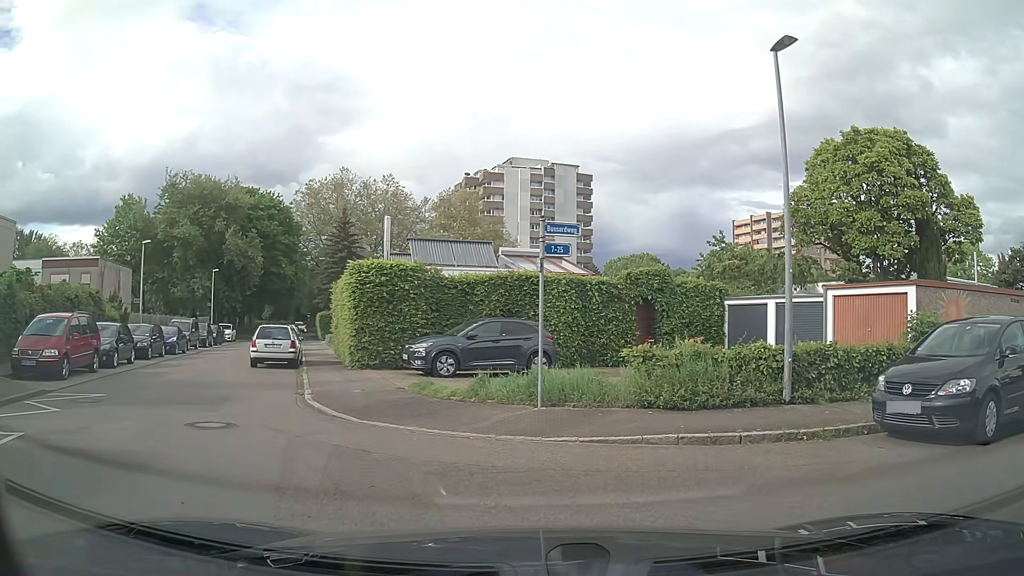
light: Day
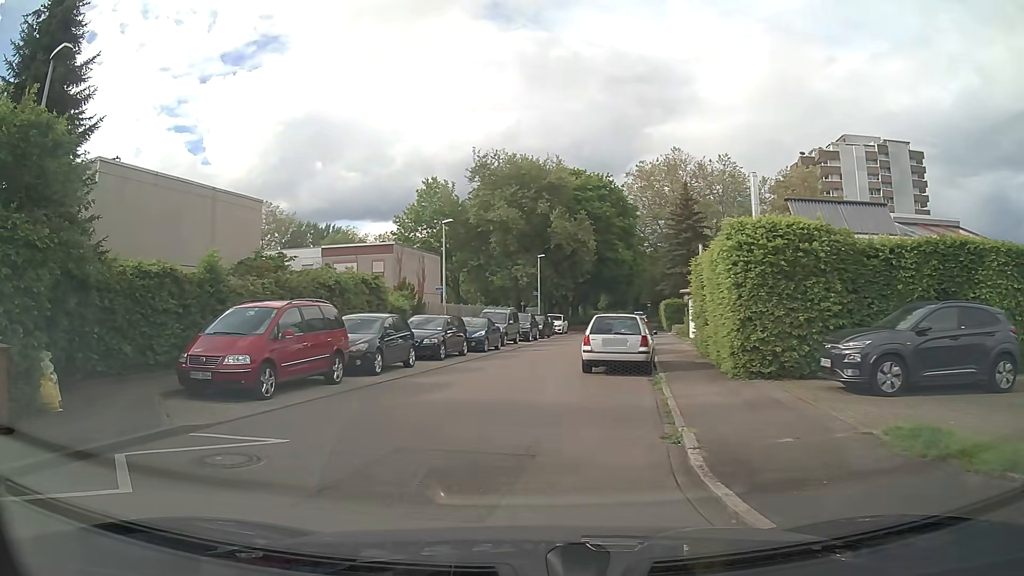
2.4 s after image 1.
(-1.9, +6.7) m; -29°
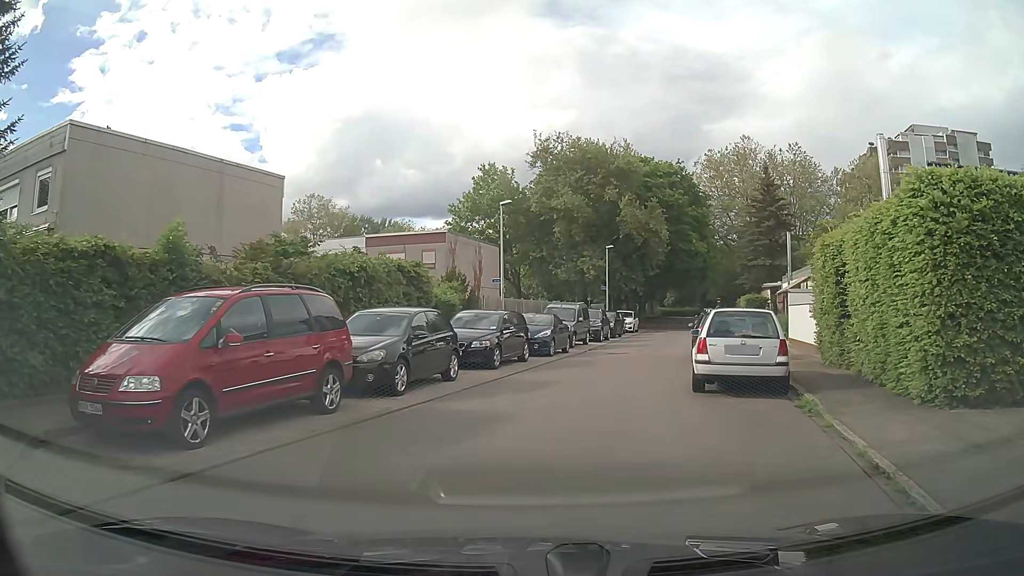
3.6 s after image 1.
(-0.3, +5.0) m; -4°
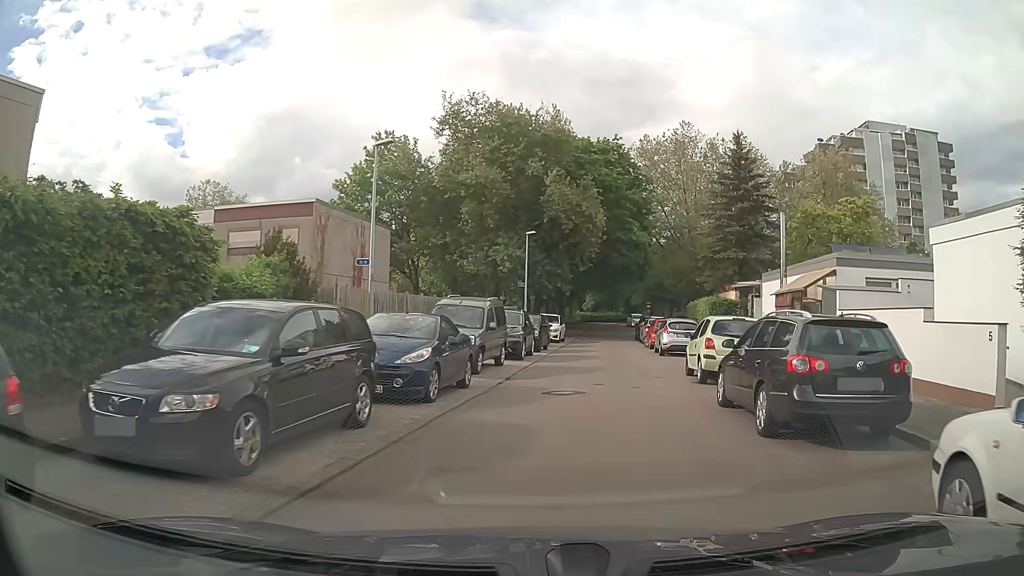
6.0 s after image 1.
(+0.5, +11.3) m; +8°
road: residential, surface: asphalt
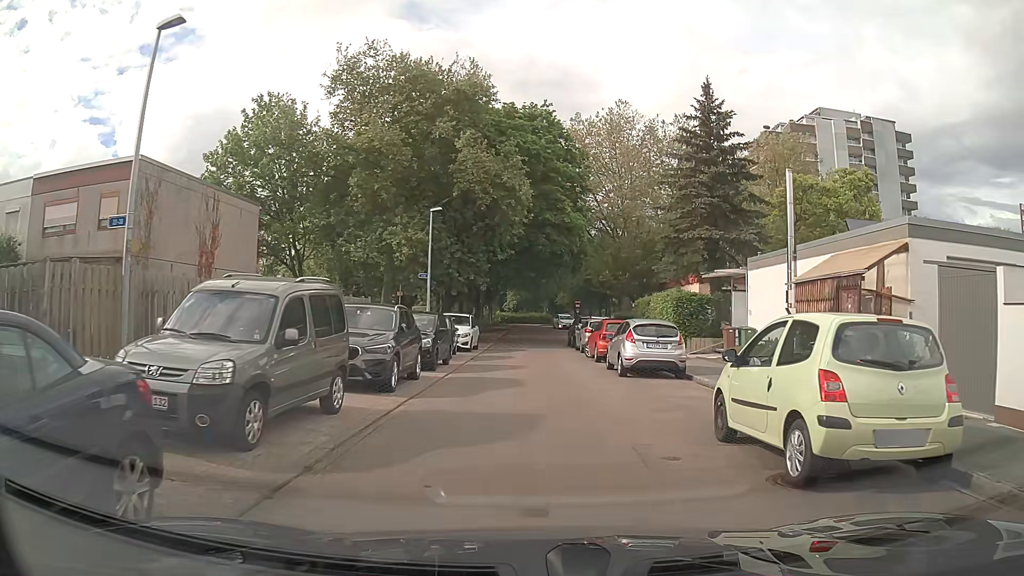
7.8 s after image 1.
(+0.6, +9.3) m; +6°
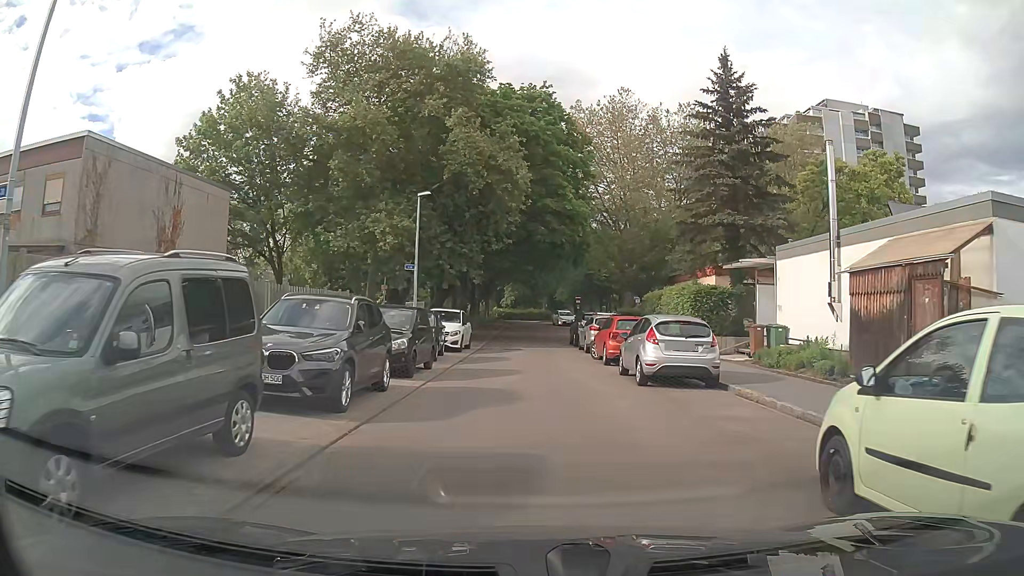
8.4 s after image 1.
(0.0, +3.2) m; +1°
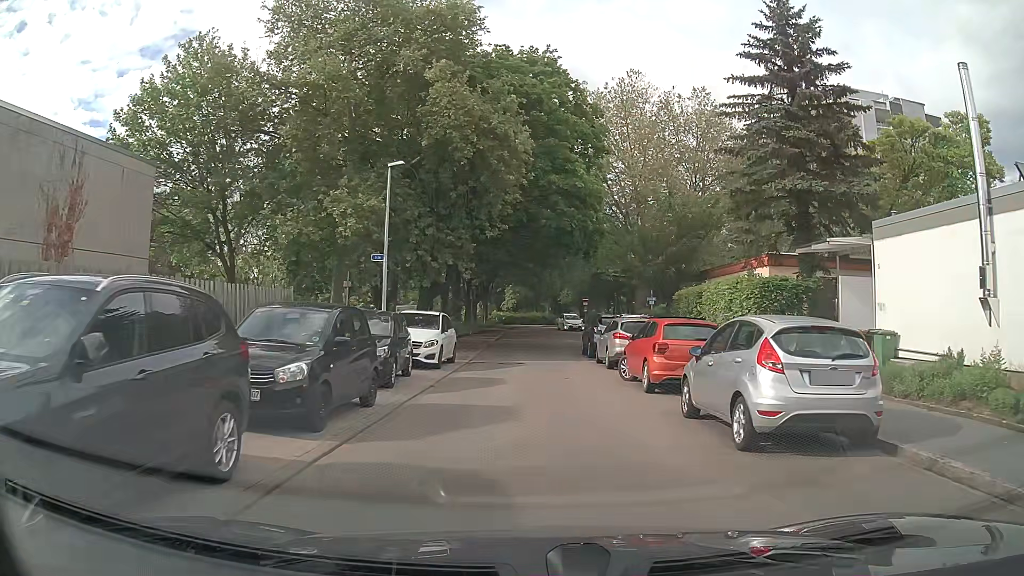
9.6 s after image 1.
(0.0, +6.6) m; 0°
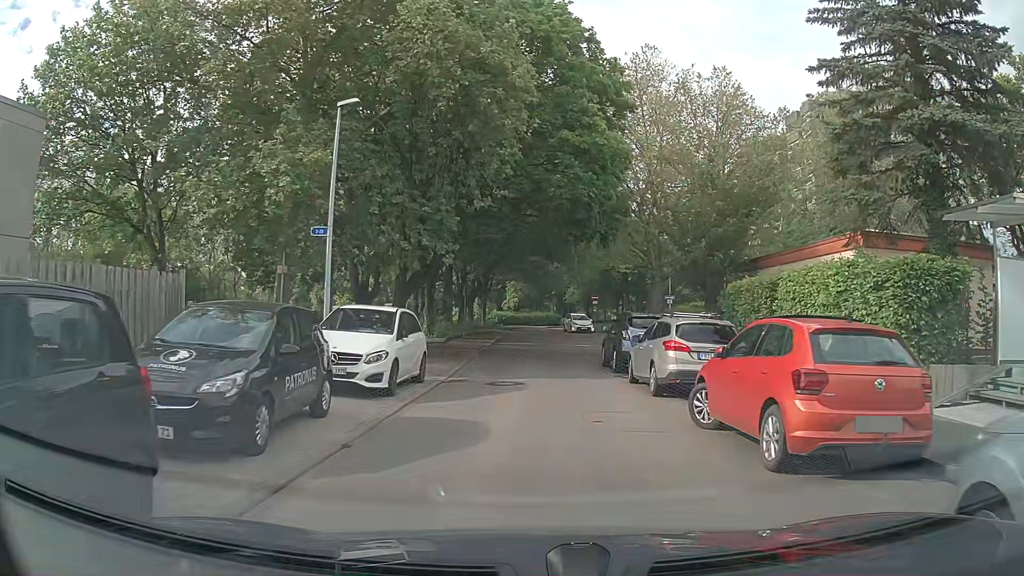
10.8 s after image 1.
(0.0, +6.8) m; 0°
